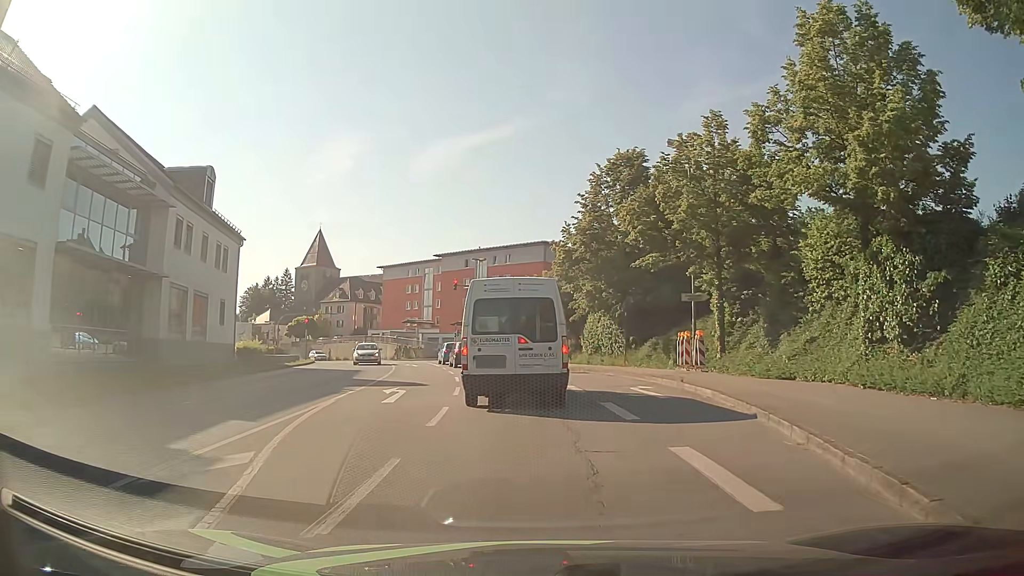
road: tertiary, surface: asphalt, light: Day
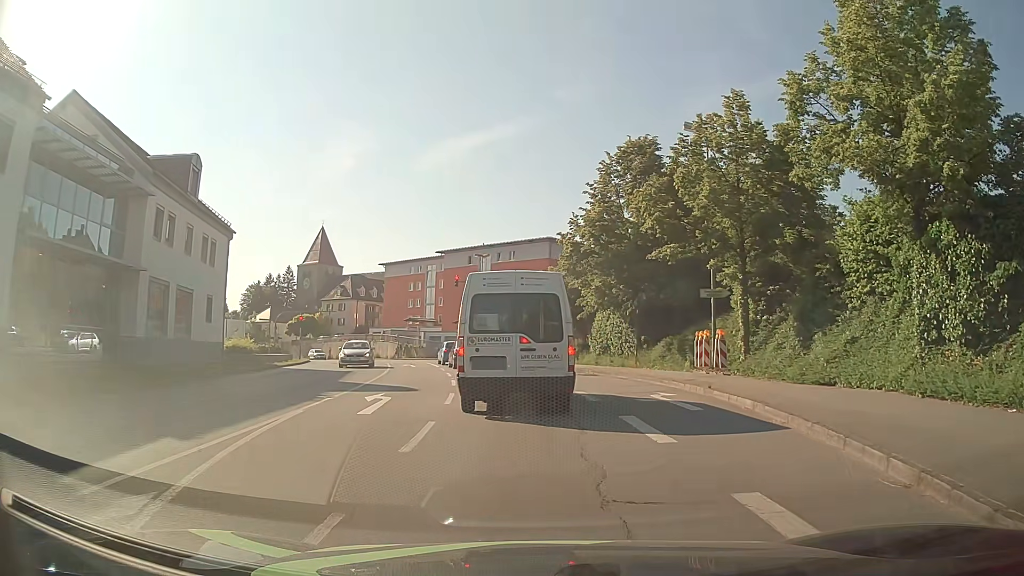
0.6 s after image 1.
(0.0, +2.4) m; 0°
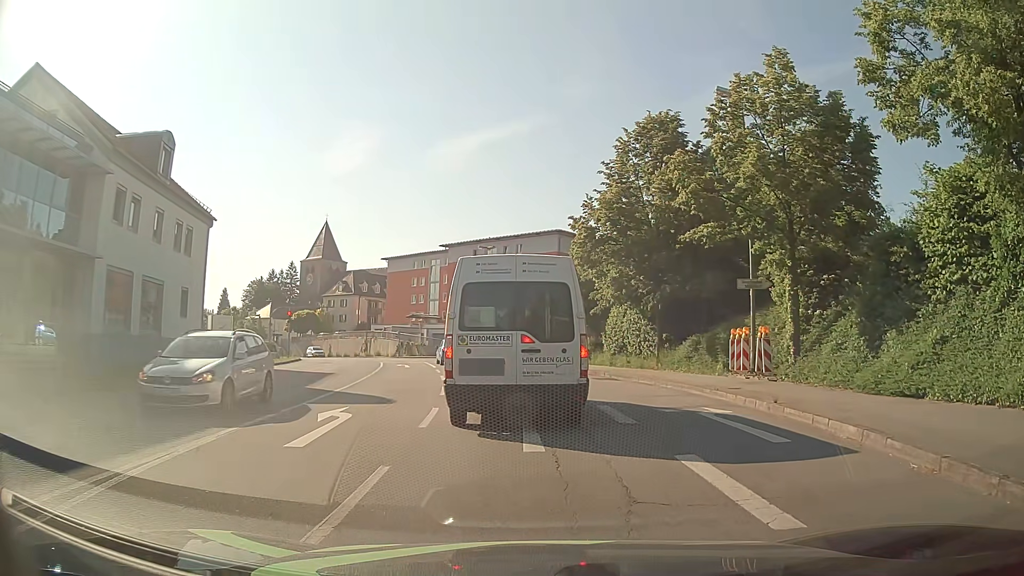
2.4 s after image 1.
(0.0, +3.7) m; 0°
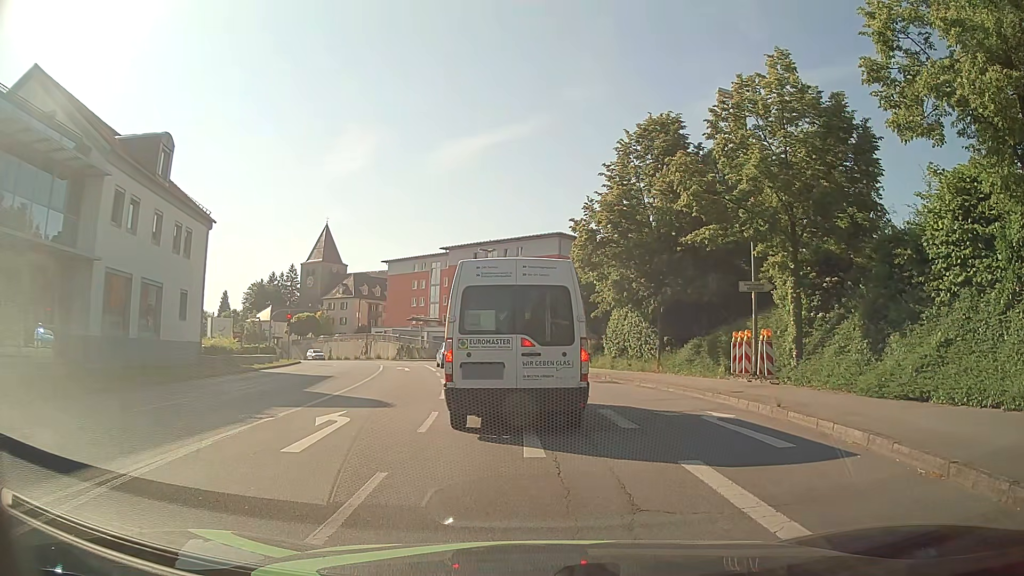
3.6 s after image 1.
(0.0, +0.2) m; 0°
(0, +10) (-1, +20) (-3, +30) (-5, +40) (-7, +49) (-10, +59) (-14, +68) (-19, +77) (-24, +85) (-30, +94) m
